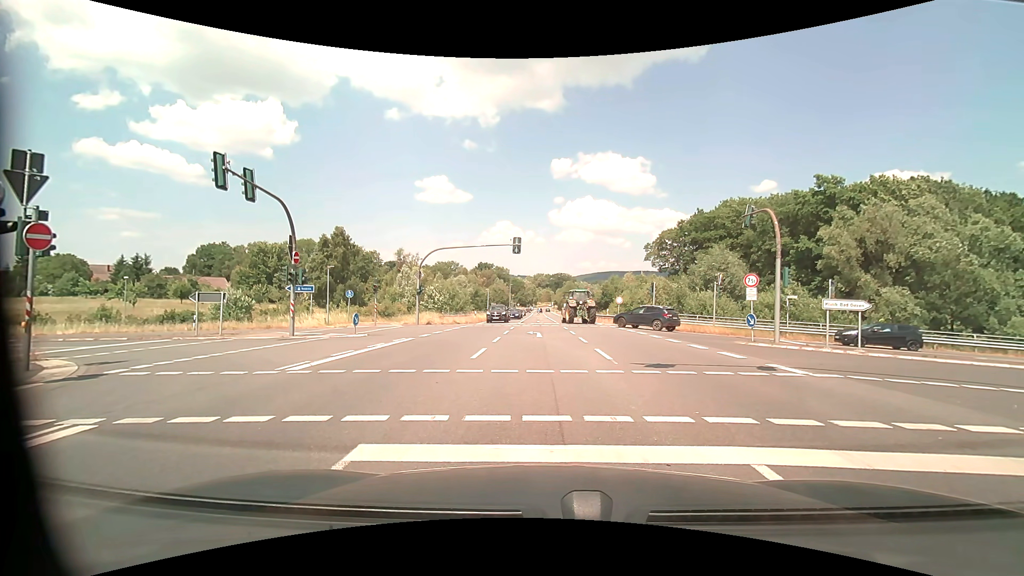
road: secondary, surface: asphalt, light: Day
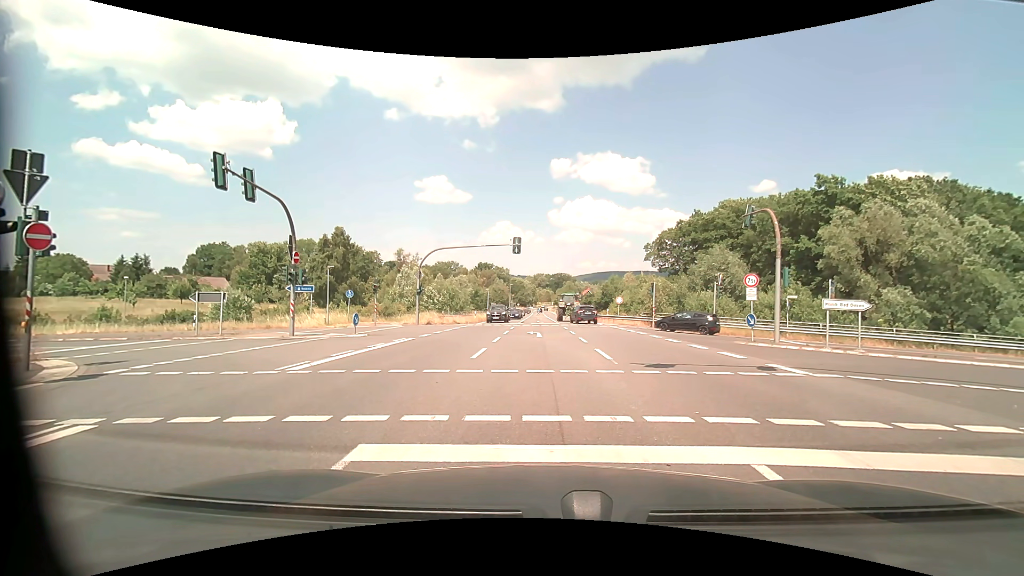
(0.0, 0.0) m; 0°
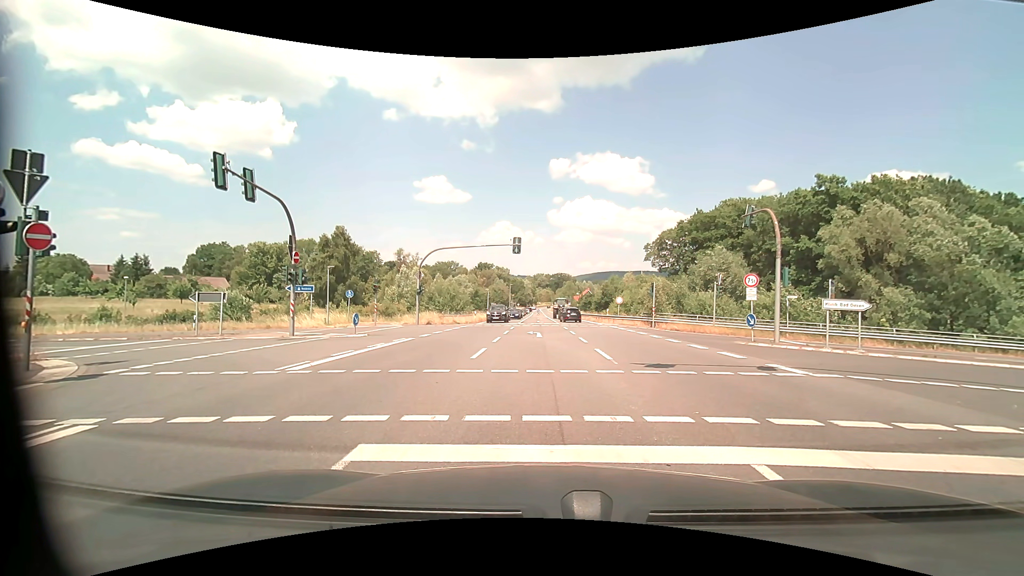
(0.0, 0.0) m; 0°
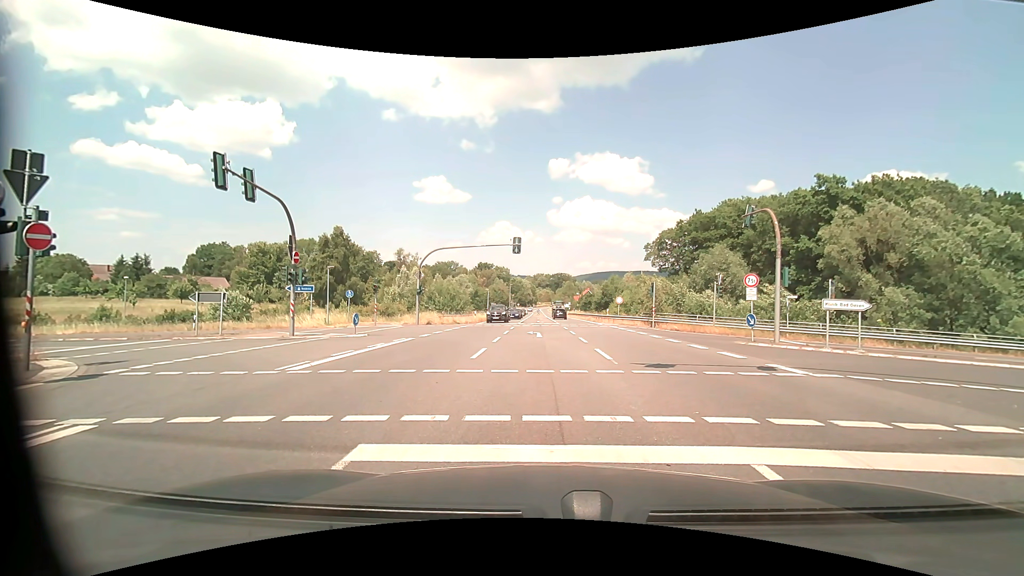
(0.0, 0.0) m; 0°
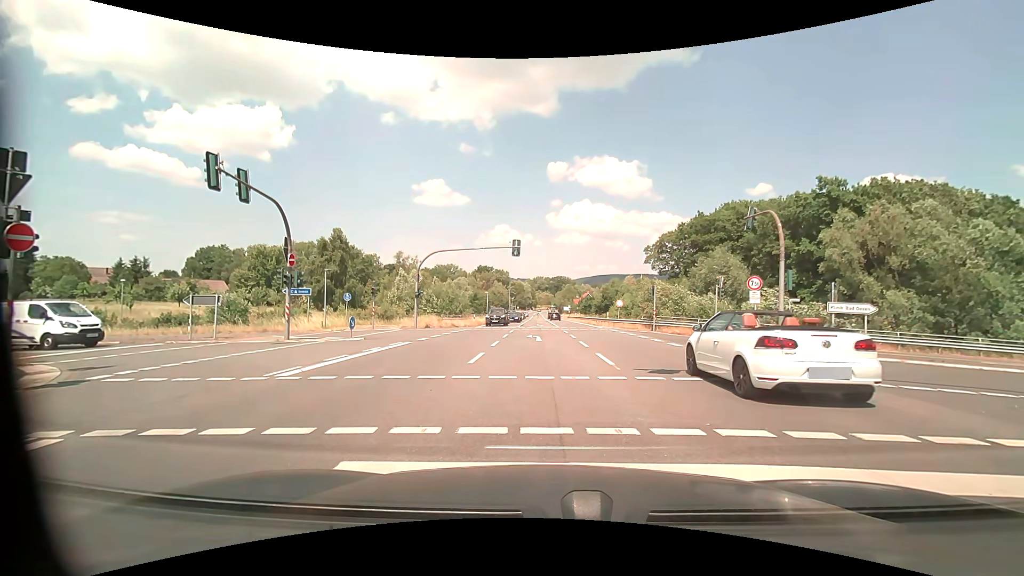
(0.0, +0.4) m; 0°
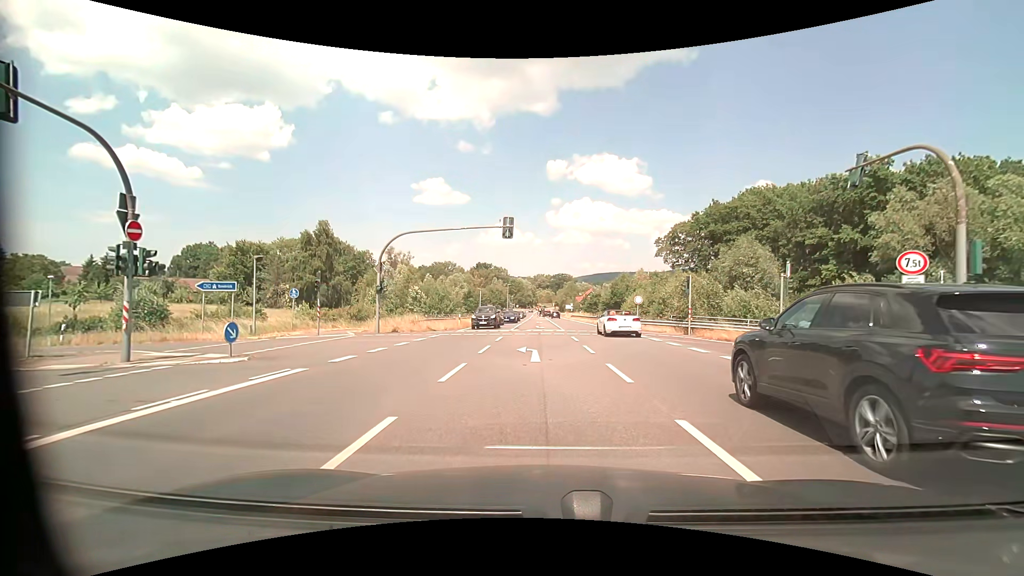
(+0.2, +9.5) m; +2°
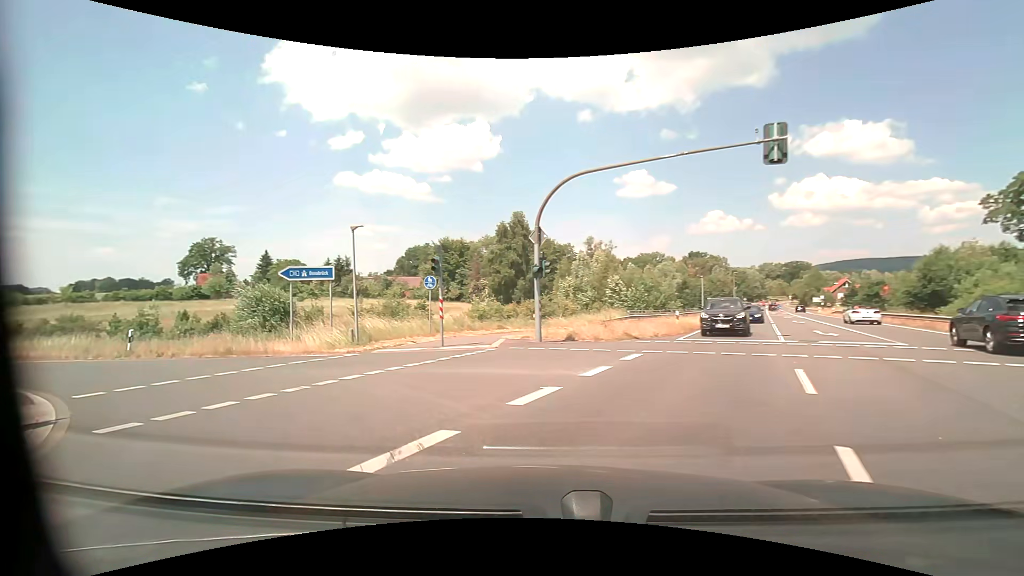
(-1.8, +13.0) m; -22°
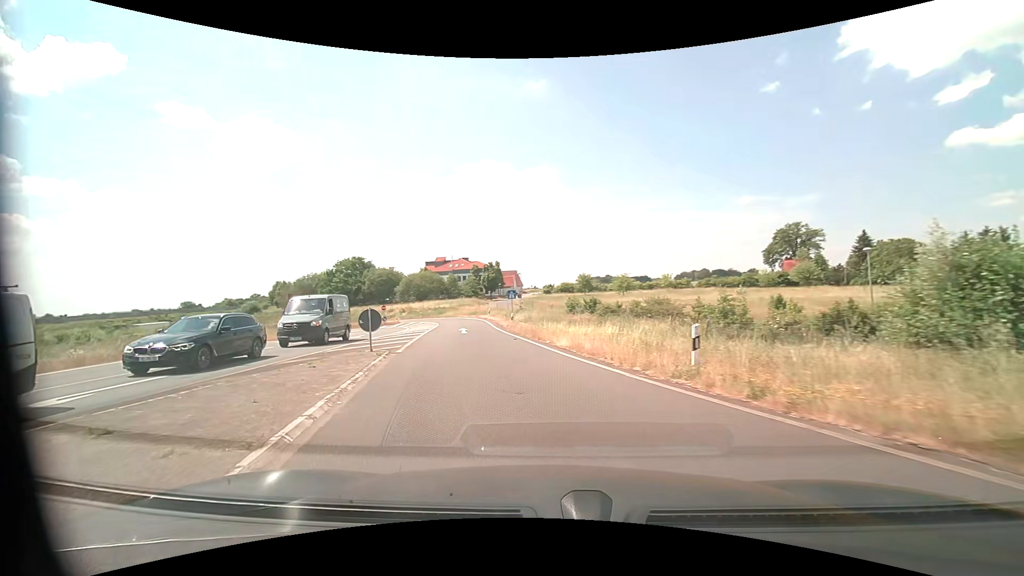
(-7.1, +11.7) m; -60°
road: motorway_link
(-1, +10) (-3, +20) (-5, +30) (-7, +39) (-10, +49) (-13, +59) (-16, +68) (-22, +76) (-29, +83) (-37, +89) m
